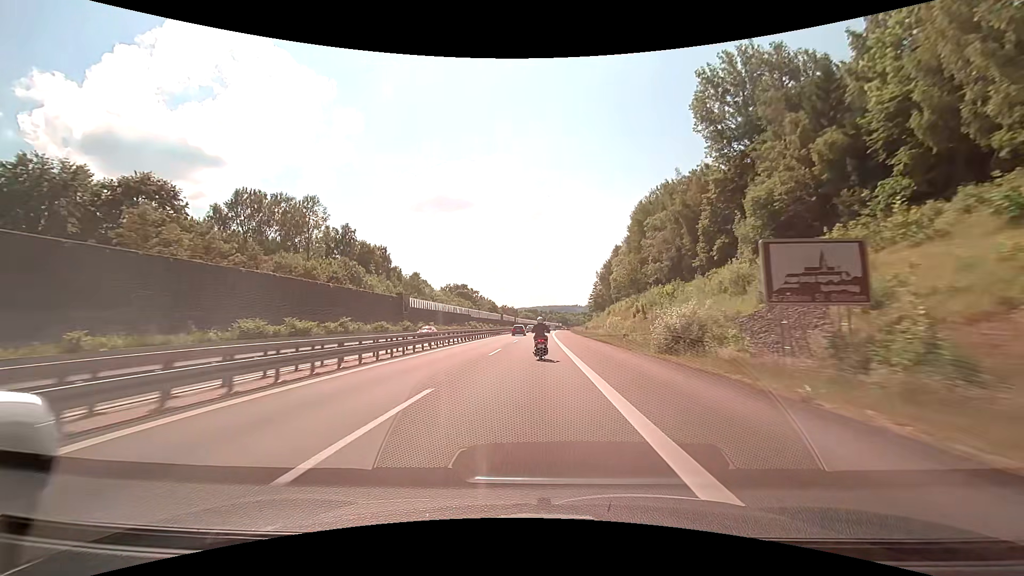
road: motorway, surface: asphalt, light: Day
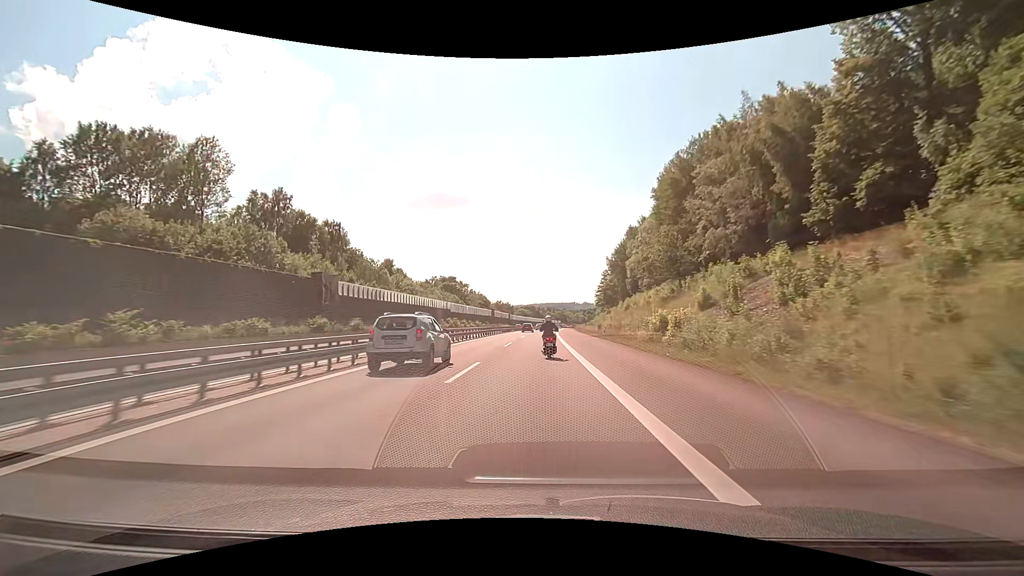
(0.0, +29.1) m; 0°
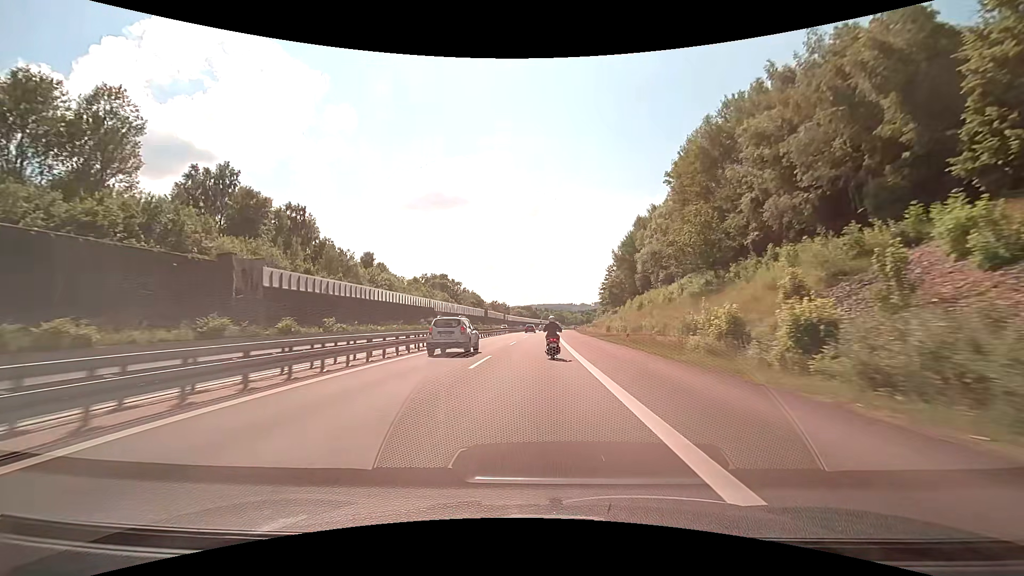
(+0.1, +14.5) m; +1°
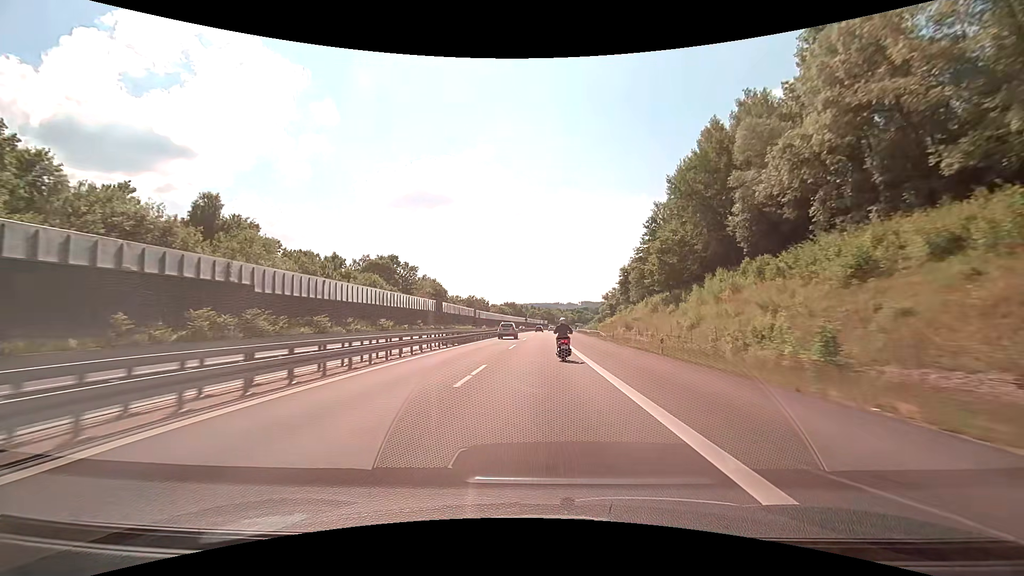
(+0.5, +58.3) m; +2°
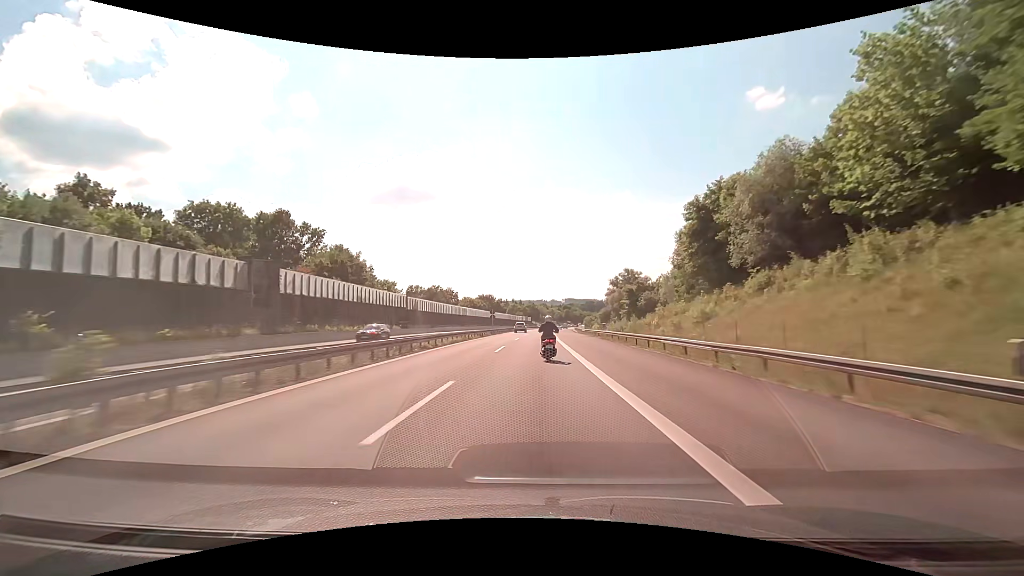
(+0.9, +59.5) m; +2°
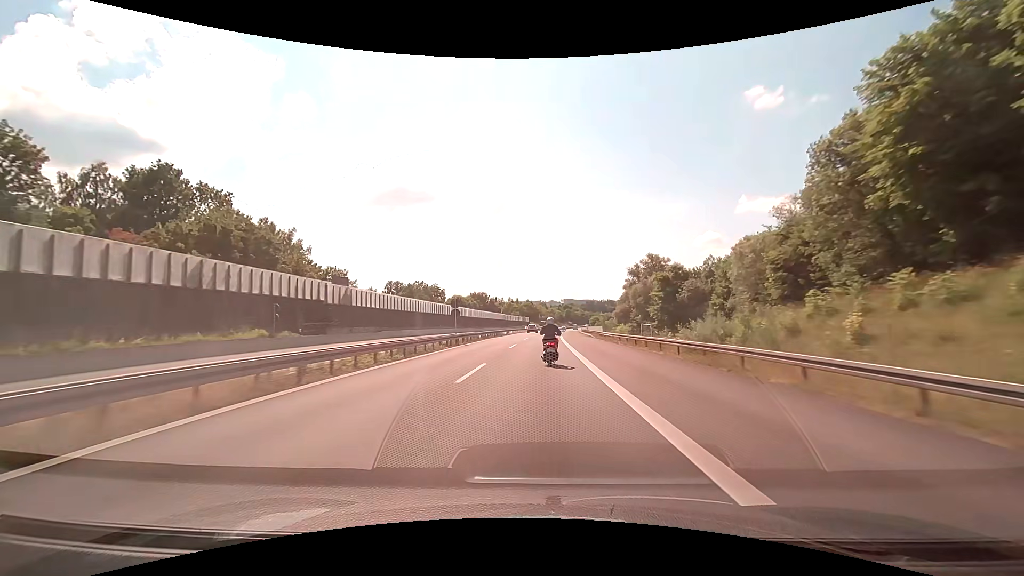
(+0.1, +29.9) m; 0°
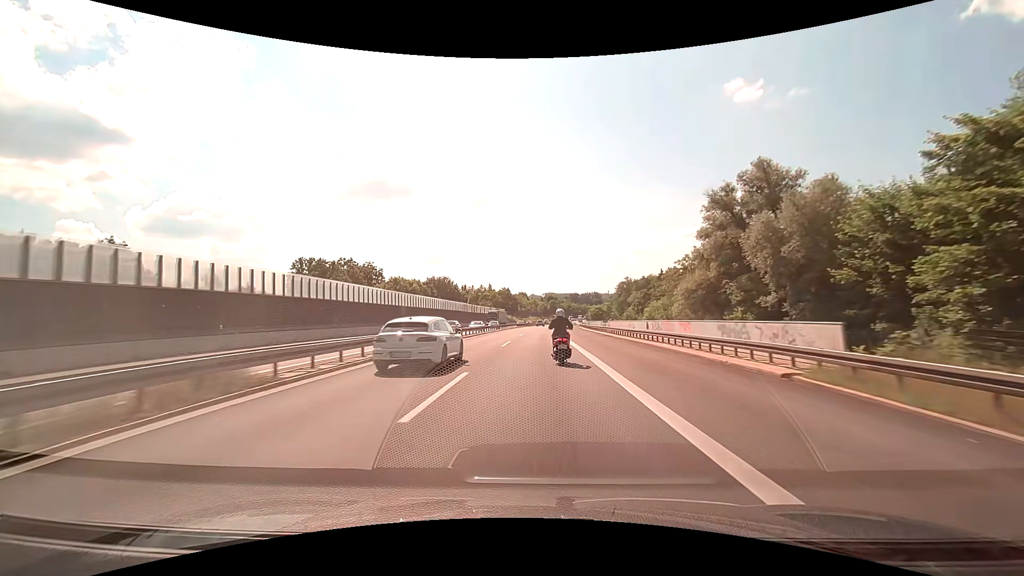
(+0.9, +59.2) m; +2°
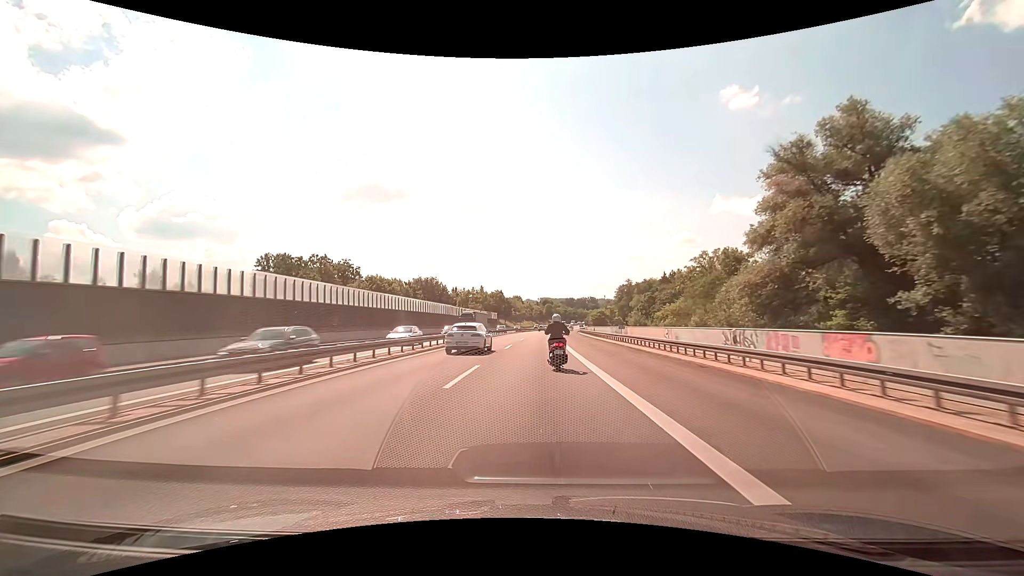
(+0.1, +14.3) m; +1°
(0, +10) (0, +20) (0, +30) (0, +40) (+1, +50) (+1, +60) (+1, +70) (+1, +80) (+2, +90) (+2, +100) m
